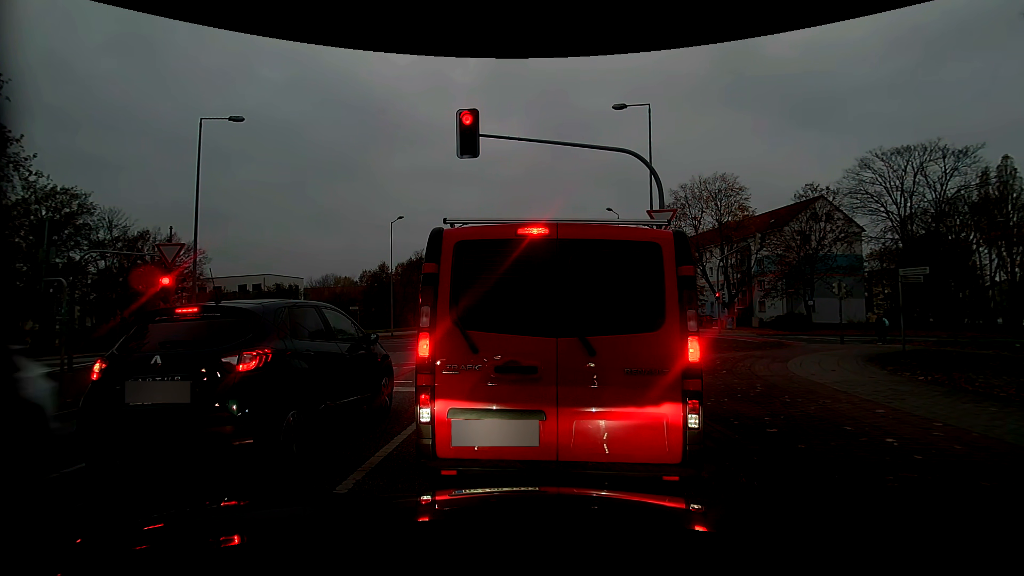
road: tertiary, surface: asphalt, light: Day
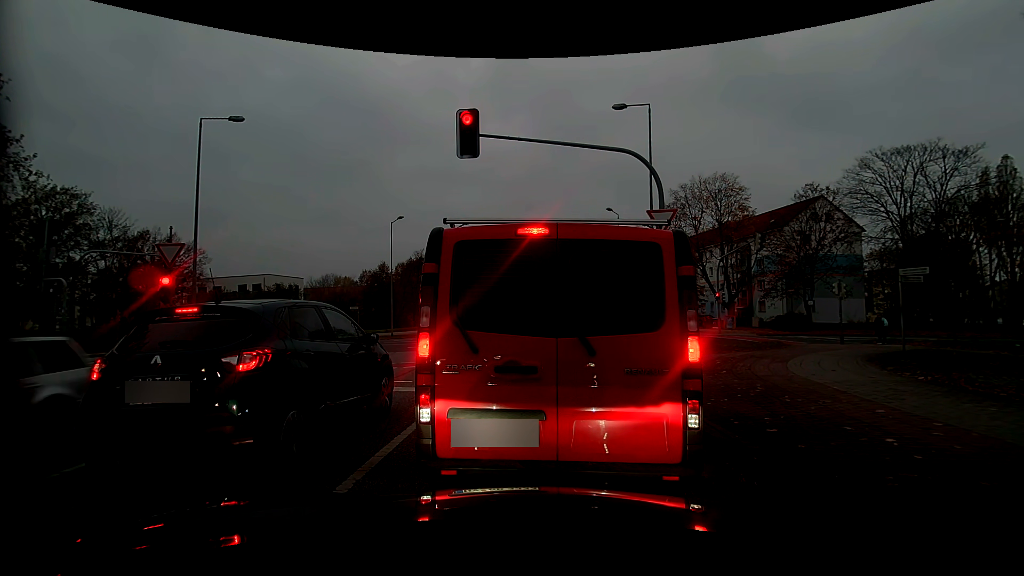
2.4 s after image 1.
(0.0, 0.0) m; 0°
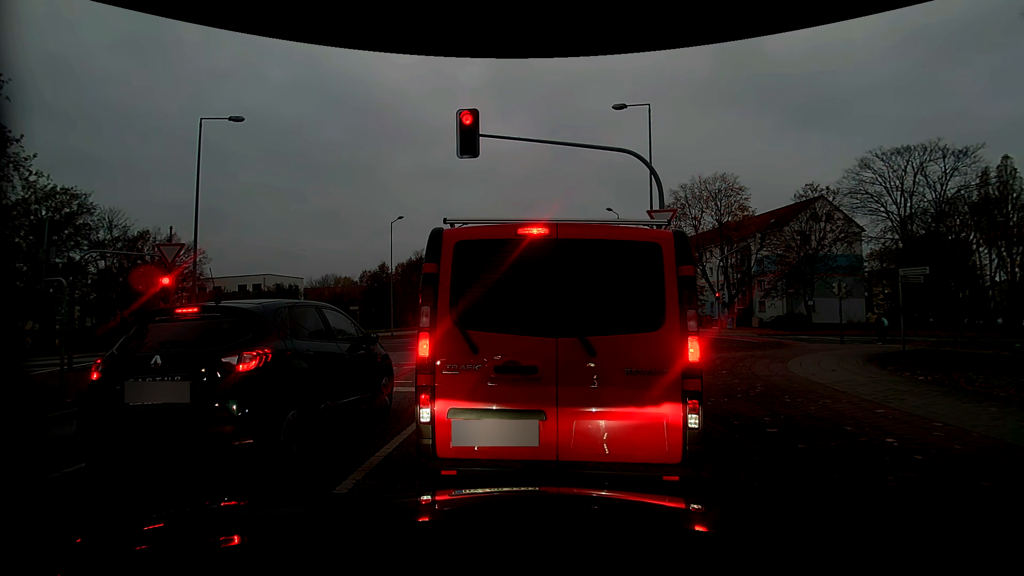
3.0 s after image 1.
(0.0, 0.0) m; 0°
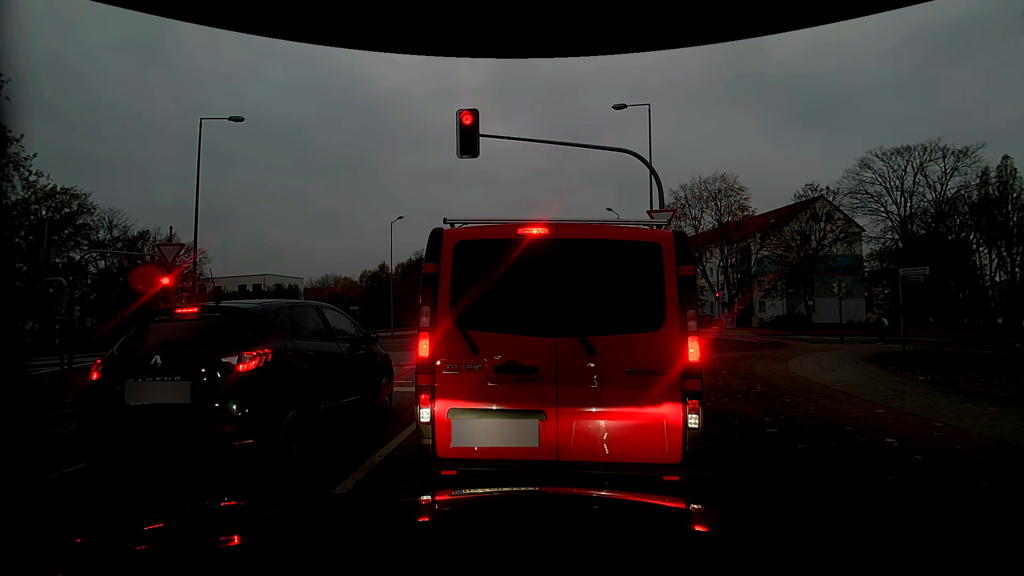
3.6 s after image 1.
(0.0, 0.0) m; 0°
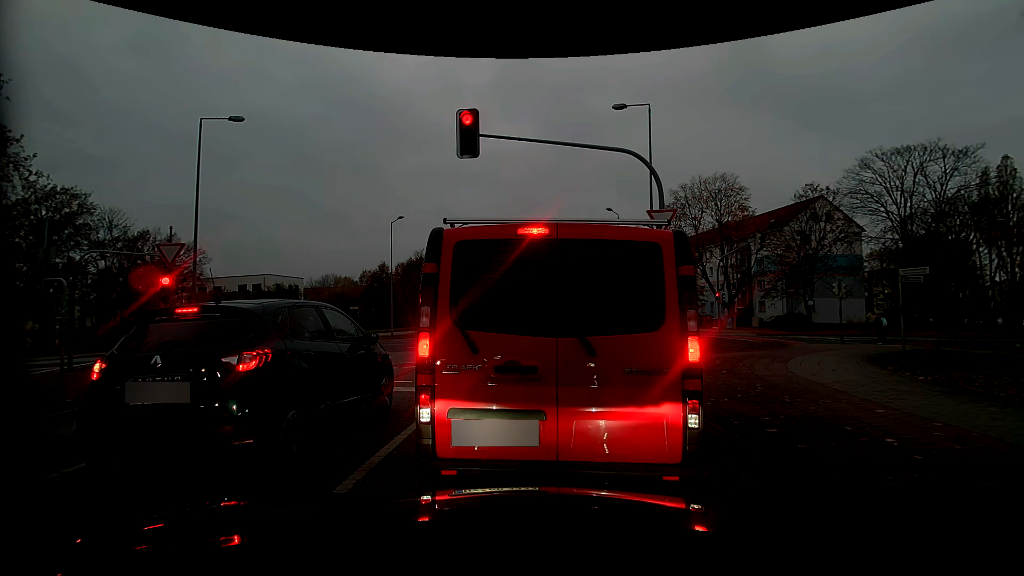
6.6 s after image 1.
(0.0, 0.0) m; 0°
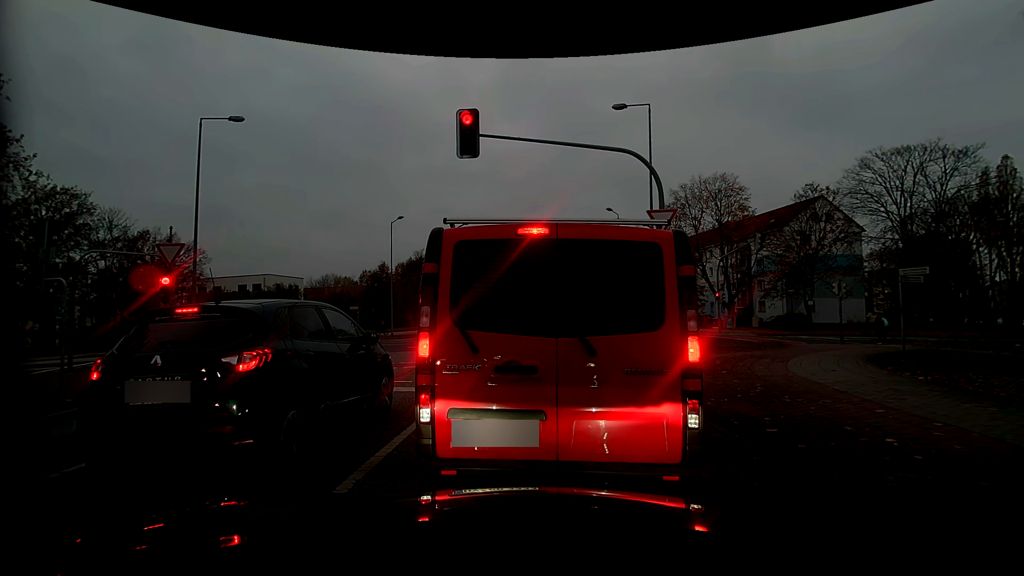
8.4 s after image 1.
(0.0, 0.0) m; 0°
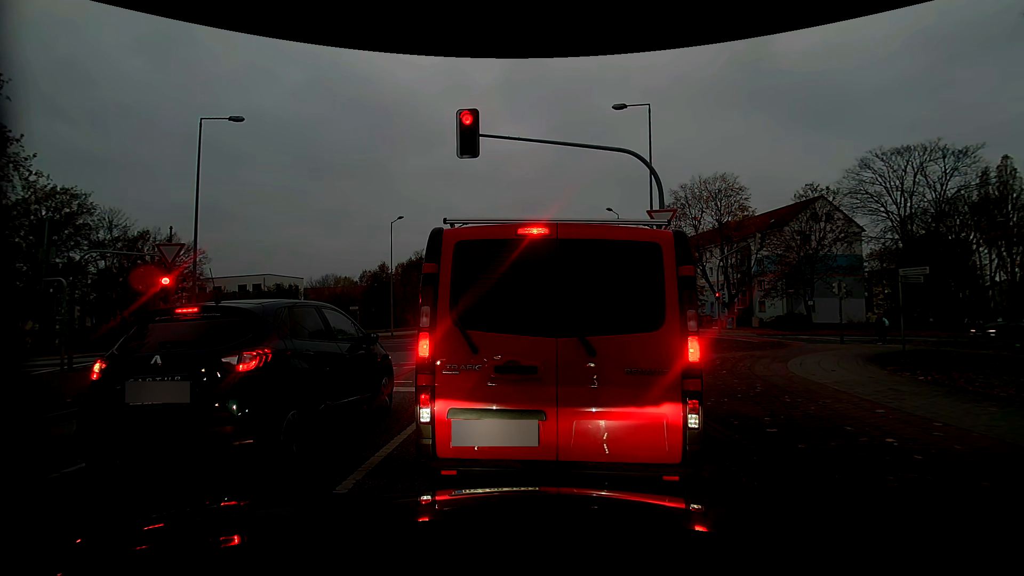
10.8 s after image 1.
(0.0, 0.0) m; 0°
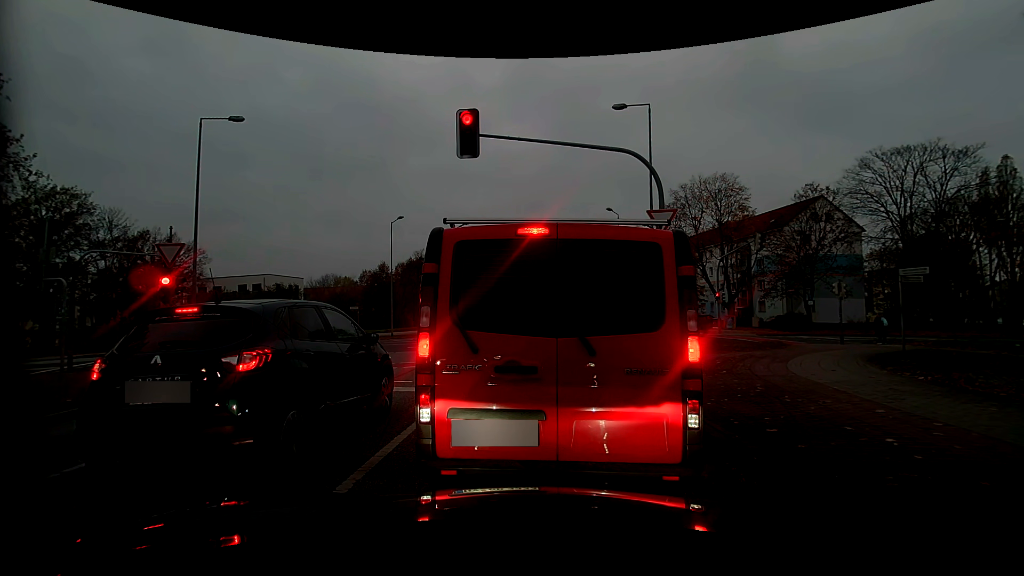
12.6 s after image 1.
(0.0, 0.0) m; 0°
(0, +10) (0, +20) (0, +30) (0, +40) (0, +50) (0, +60) (0, +70) (0, +80) (0, +90) (+1, +100) m
